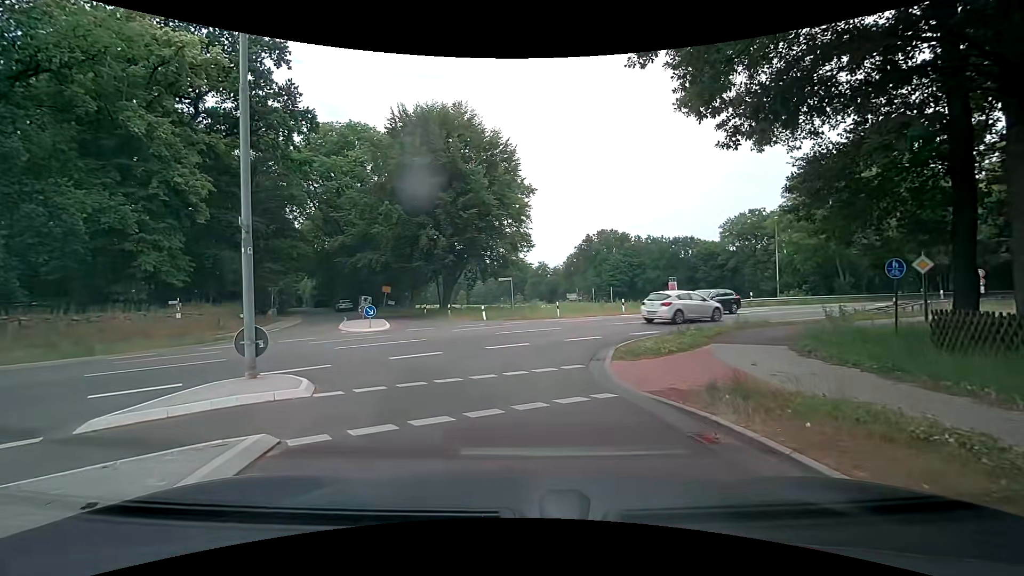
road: residential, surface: asphalt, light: Day
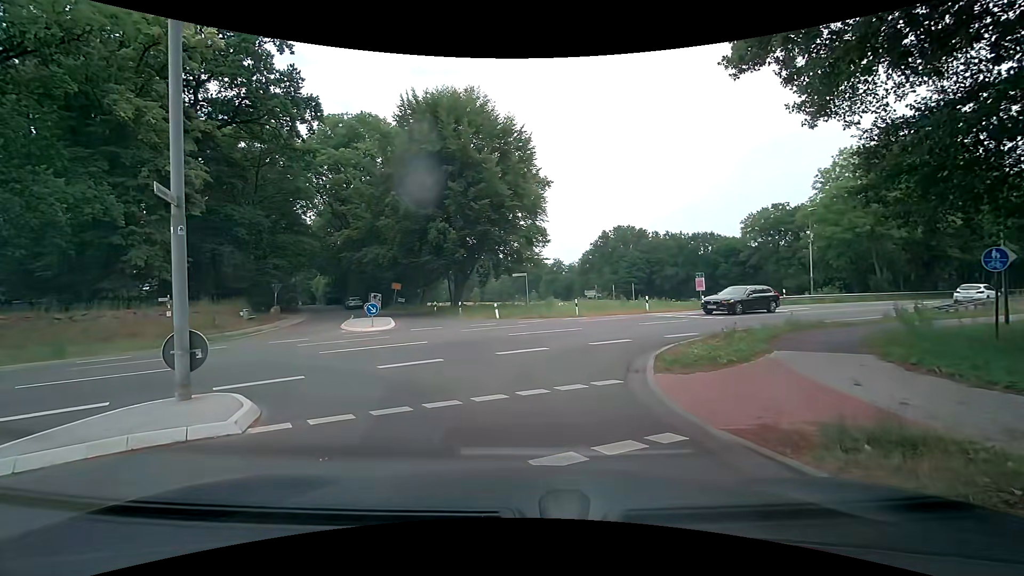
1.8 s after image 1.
(-0.1, +2.3) m; -2°
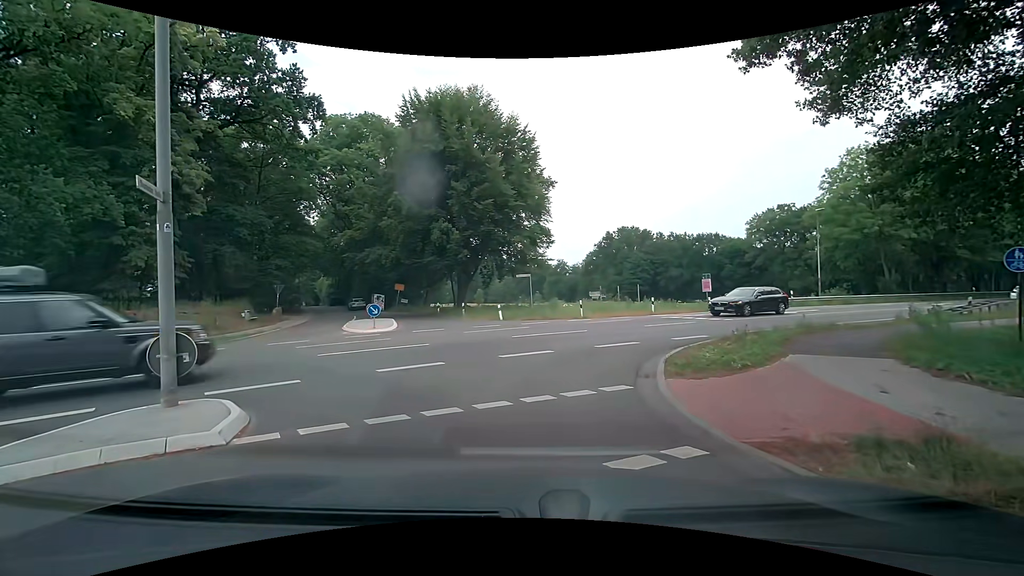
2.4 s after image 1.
(0.0, +0.4) m; 0°
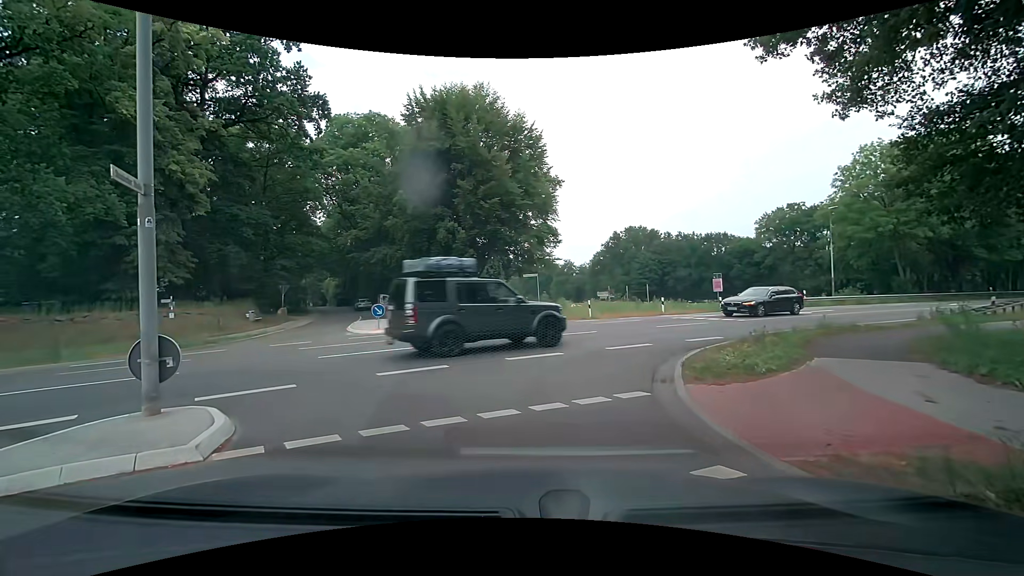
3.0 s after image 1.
(0.0, +0.6) m; 0°
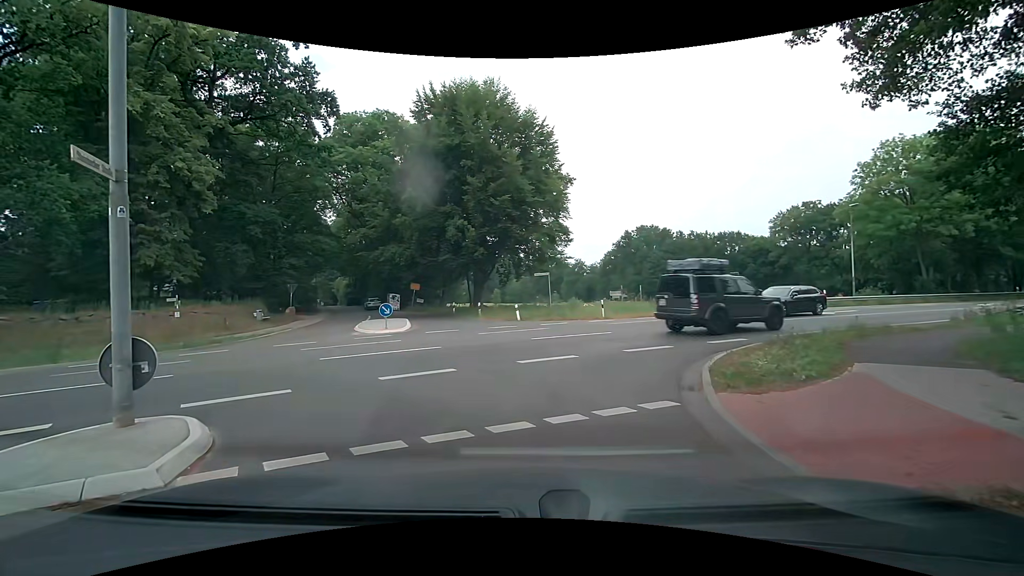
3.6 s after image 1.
(0.0, +0.7) m; 0°
